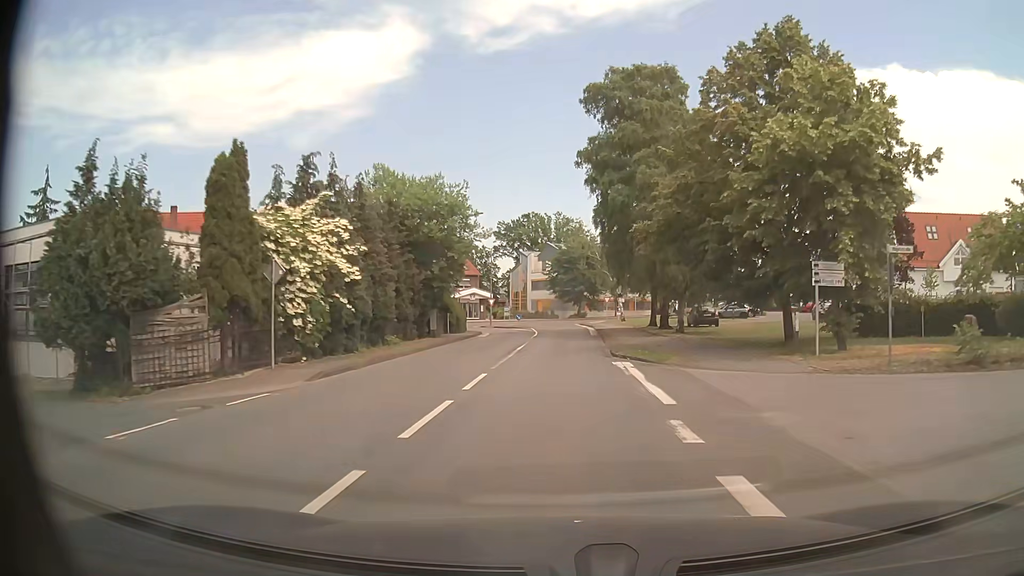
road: secondary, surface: asphalt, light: Day
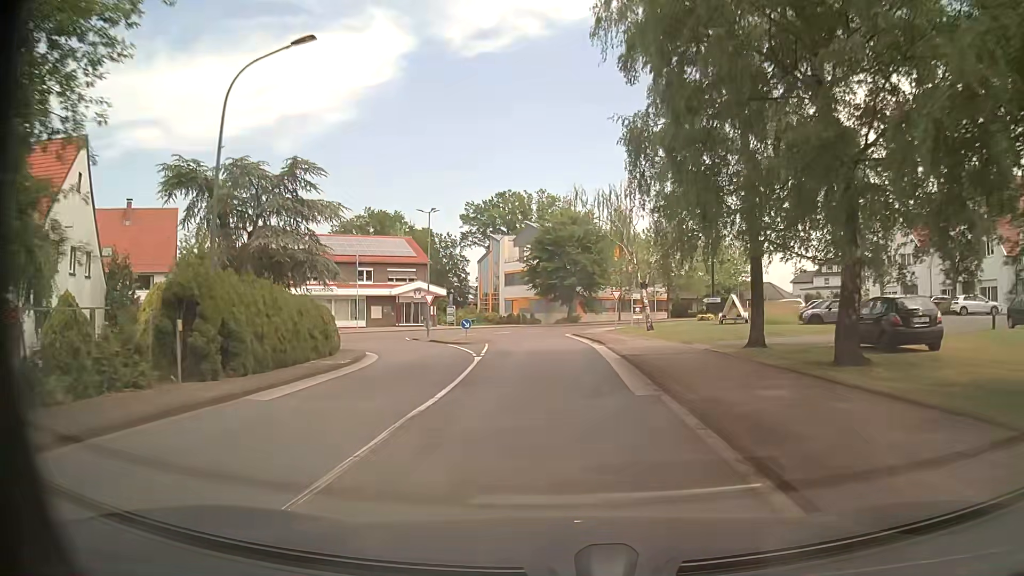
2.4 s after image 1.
(+0.5, +28.4) m; +1°
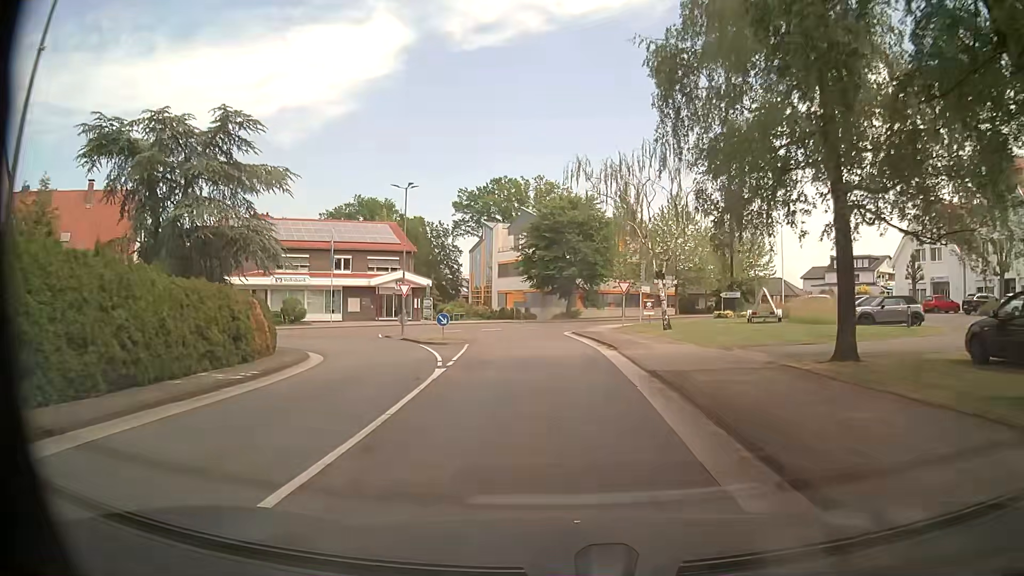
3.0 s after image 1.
(0.0, +6.7) m; +1°
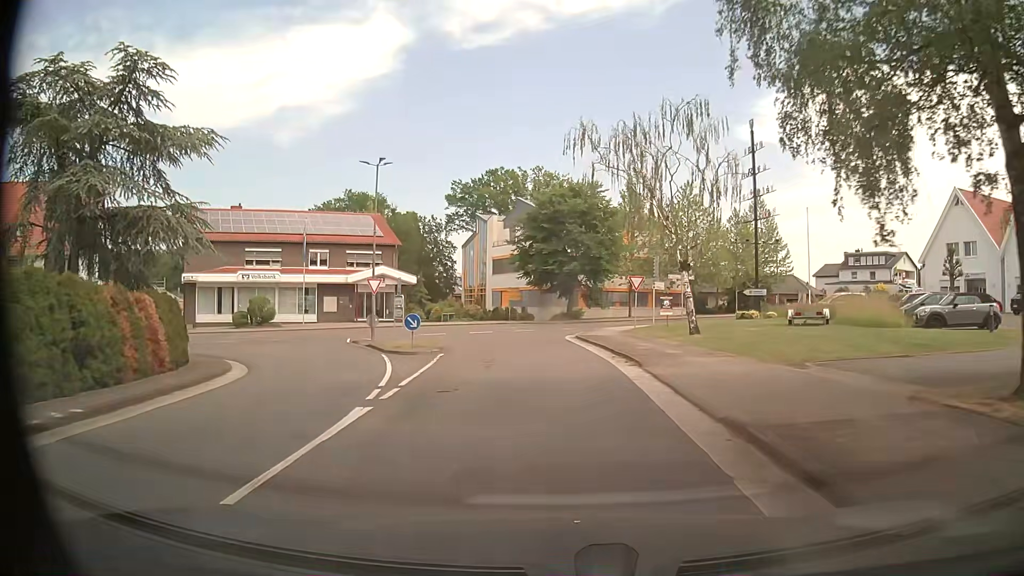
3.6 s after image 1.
(0.0, +6.3) m; 0°
